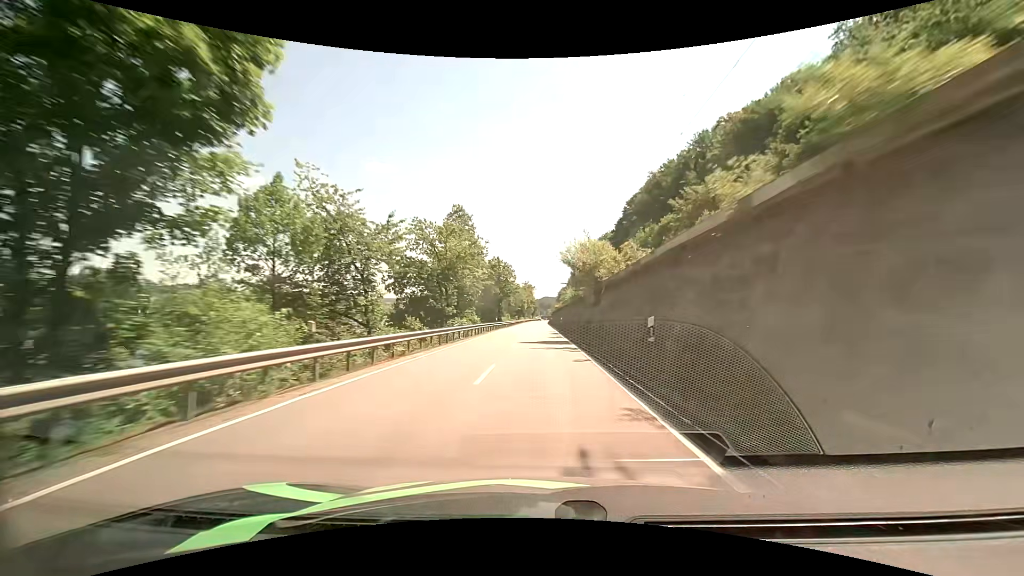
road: primary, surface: asphalt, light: Day
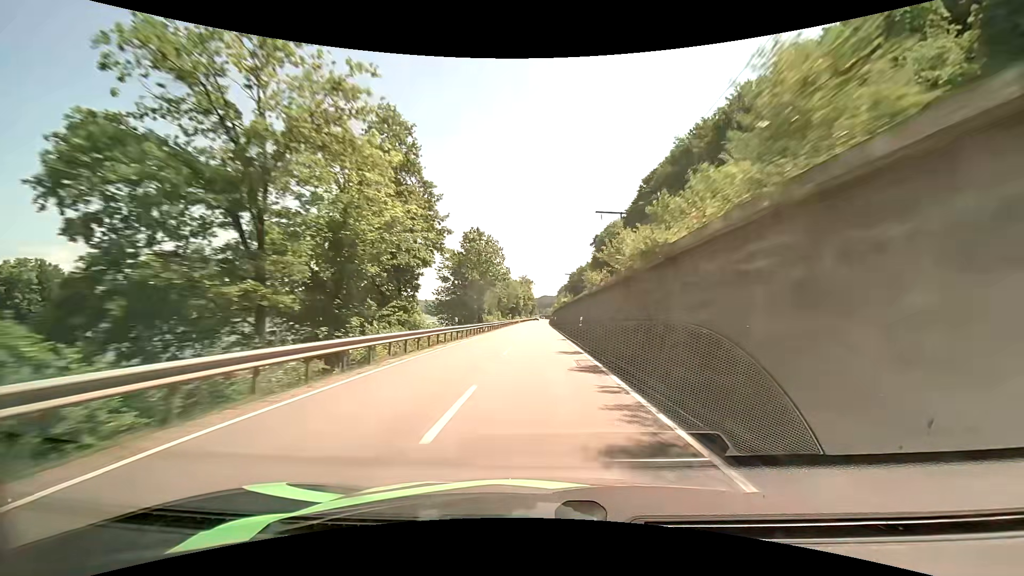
(-0.1, +28.5) m; 0°
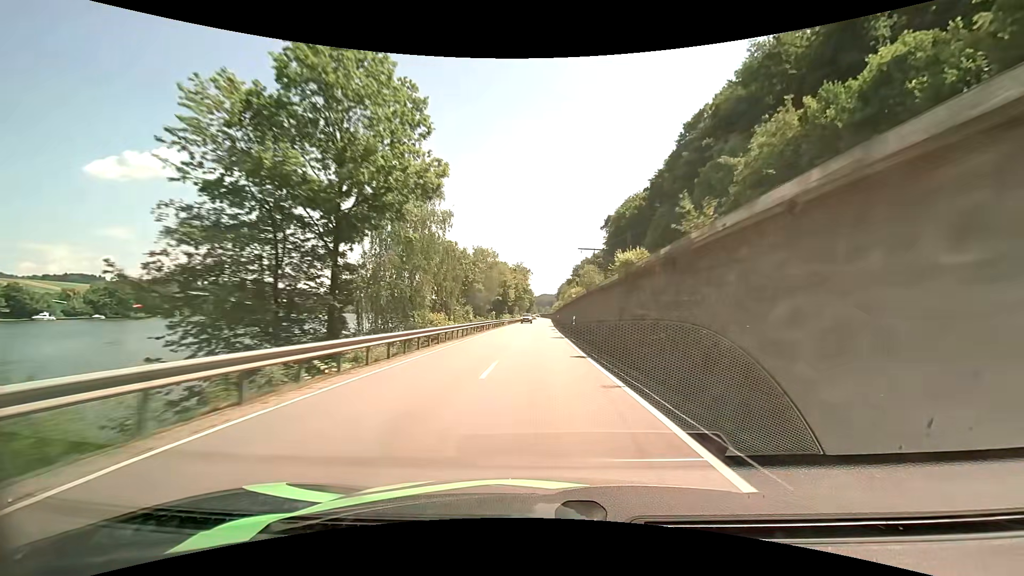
(+0.3, +42.6) m; 0°
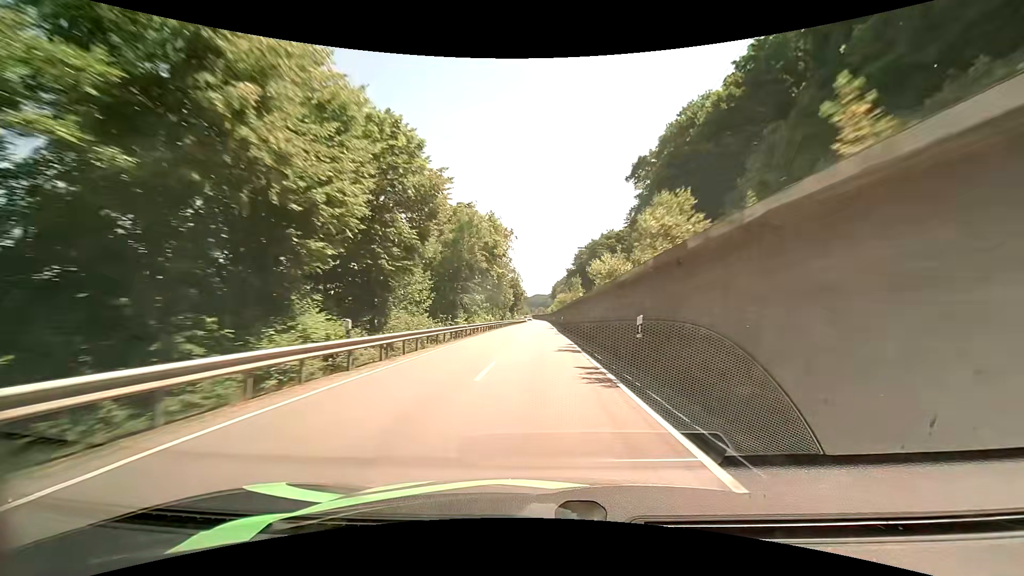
(+0.6, +71.9) m; +1°
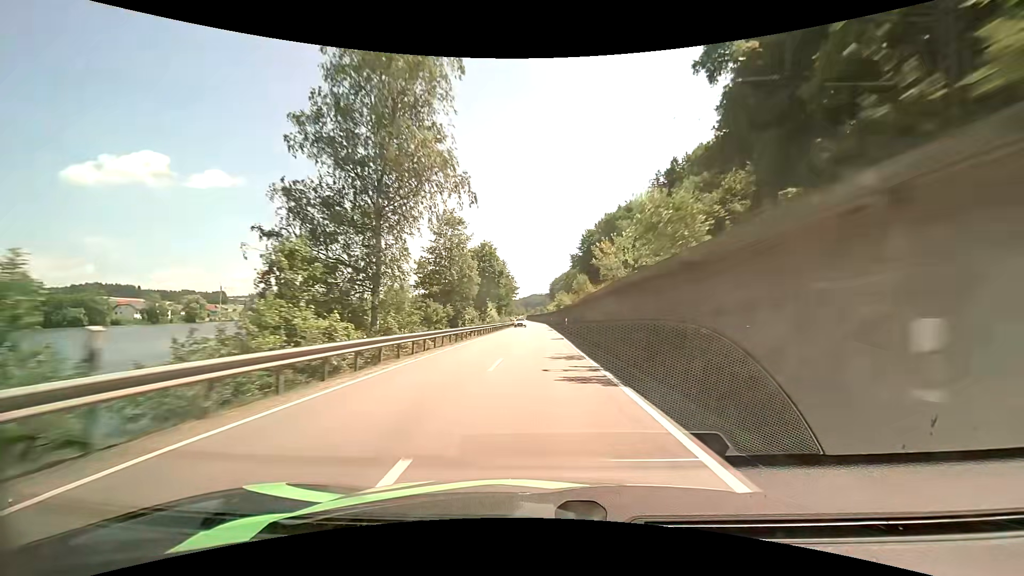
(+0.3, +57.2) m; 0°
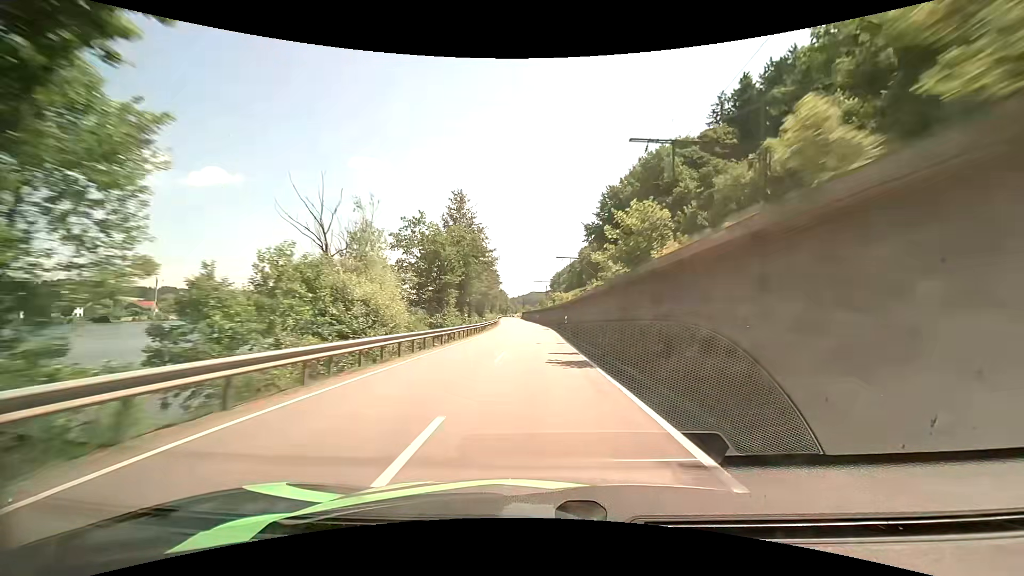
(+0.3, +57.8) m; 0°
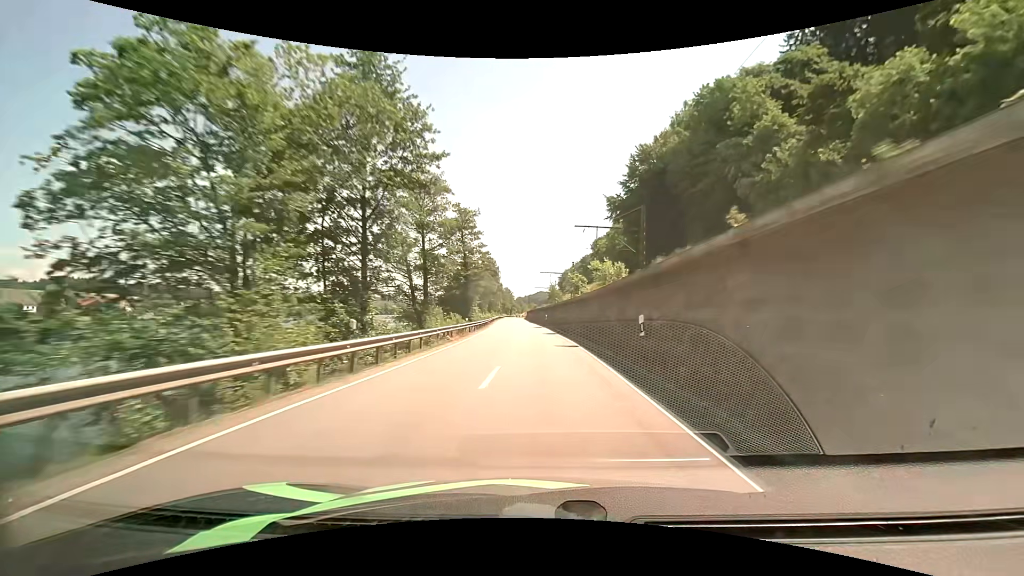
(-0.2, +29.1) m; -1°
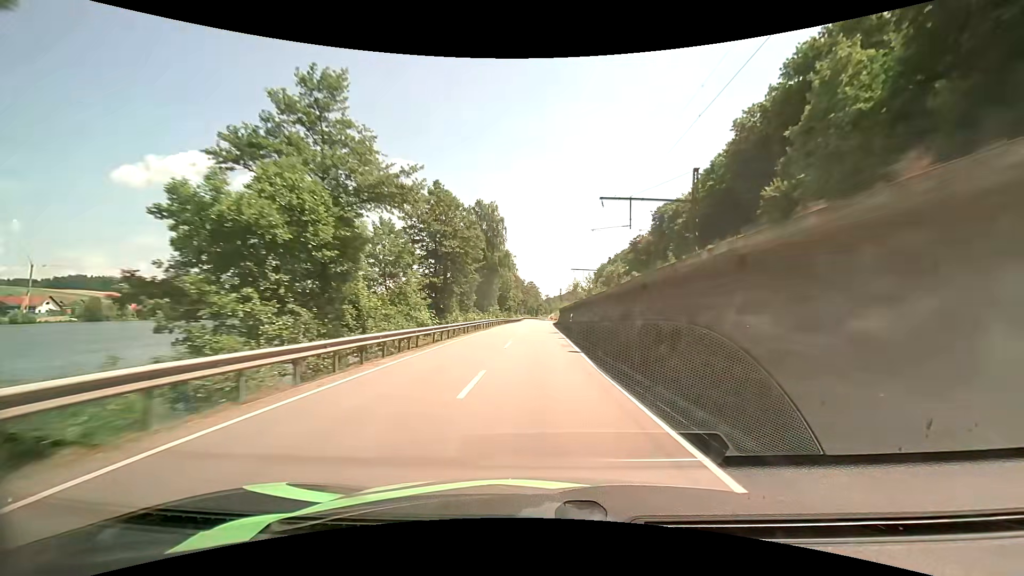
(-2.3, +72.7) m; -3°
(0, +10) (0, +20) (0, +30) (0, +40) (0, +50) (0, +60) (0, +70) (0, +80) (0, +90) (0, +100) m
